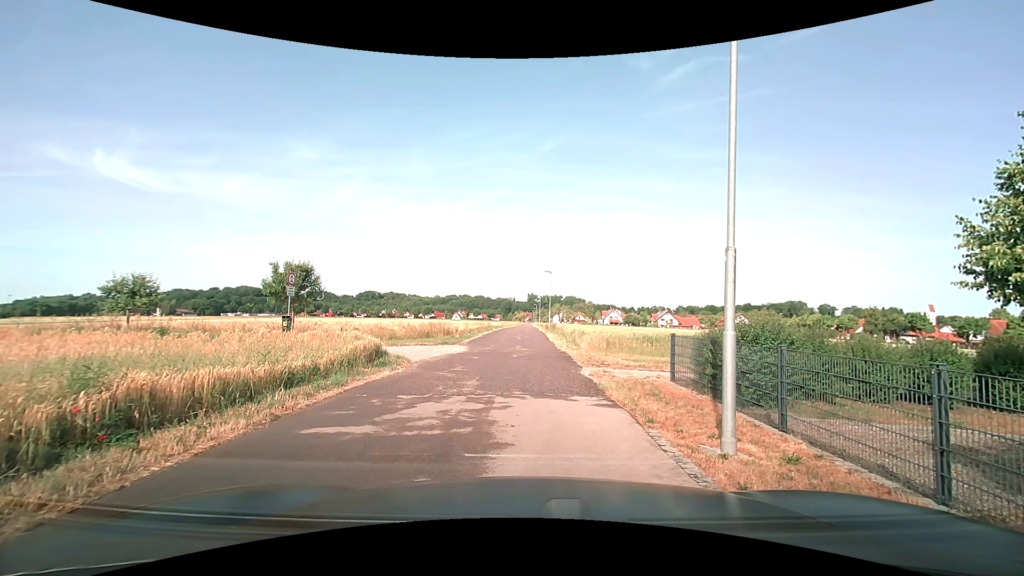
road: residential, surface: asphalt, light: Day
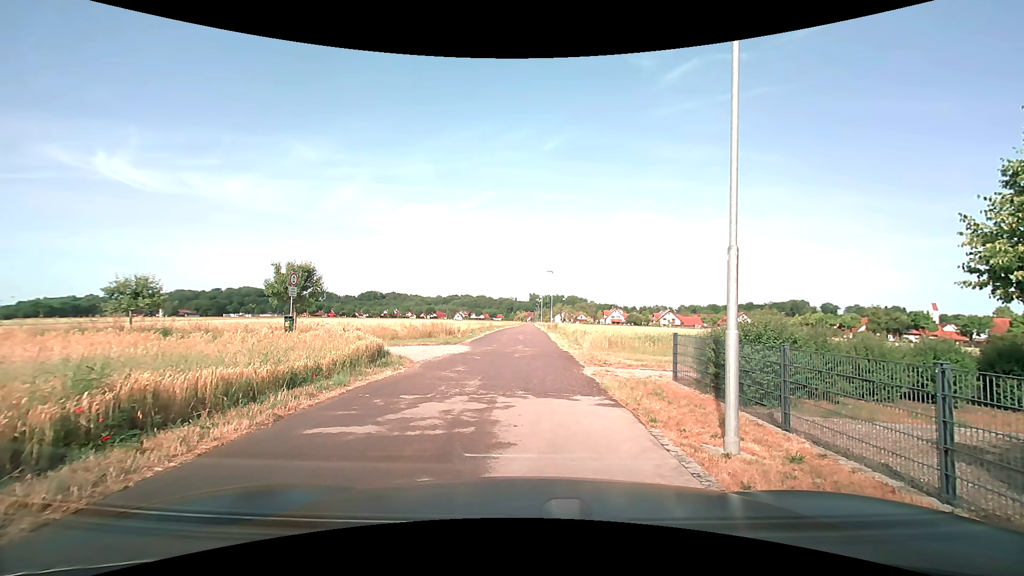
(0.0, 0.0) m; 0°
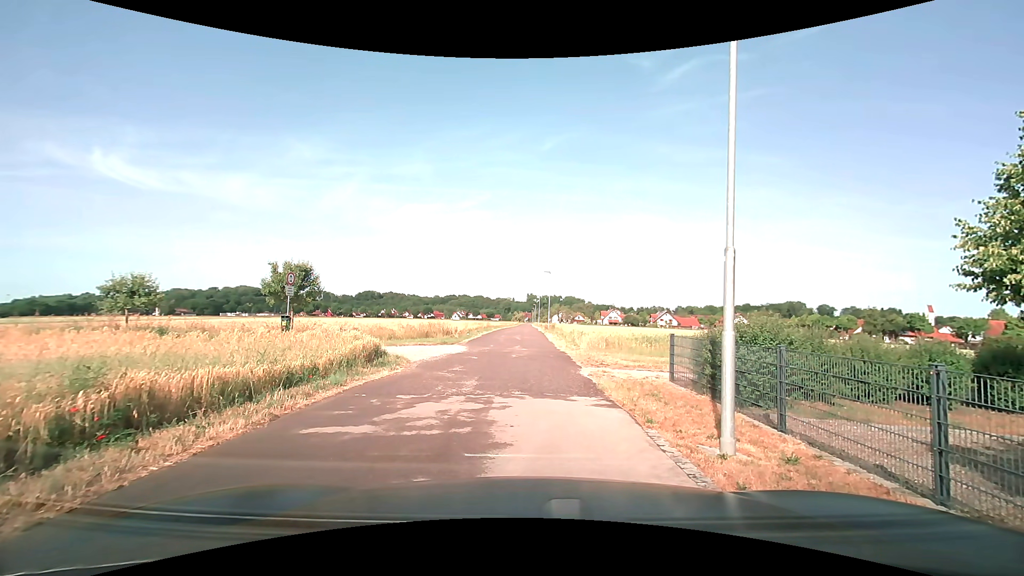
(0.0, 0.0) m; 0°
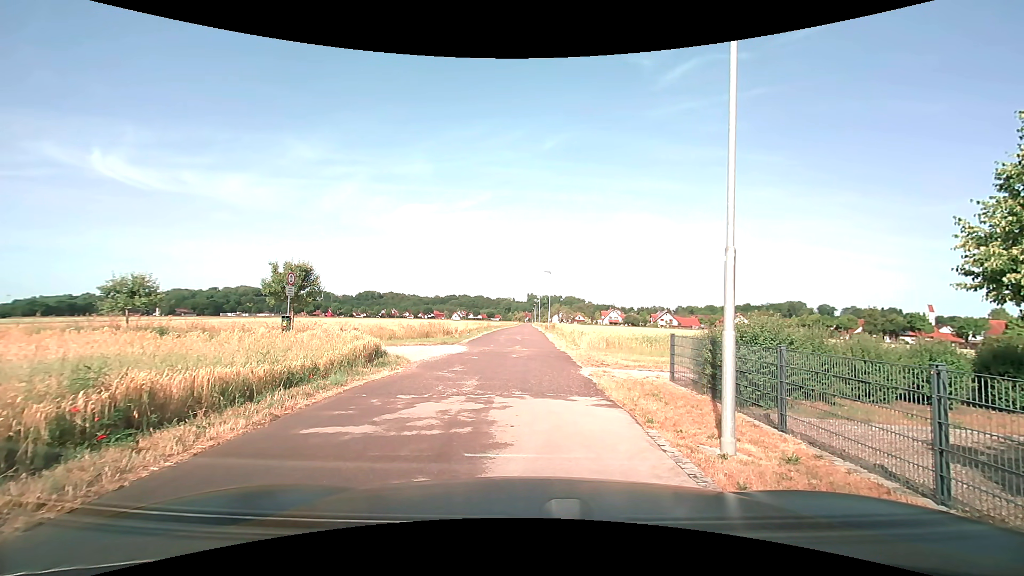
(0.0, 0.0) m; 0°
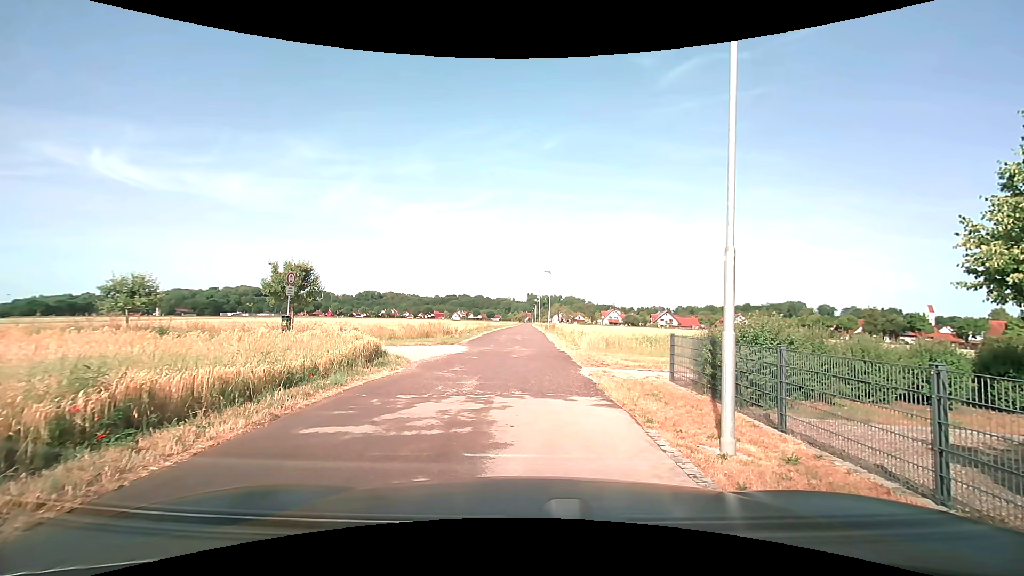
(0.0, 0.0) m; 0°
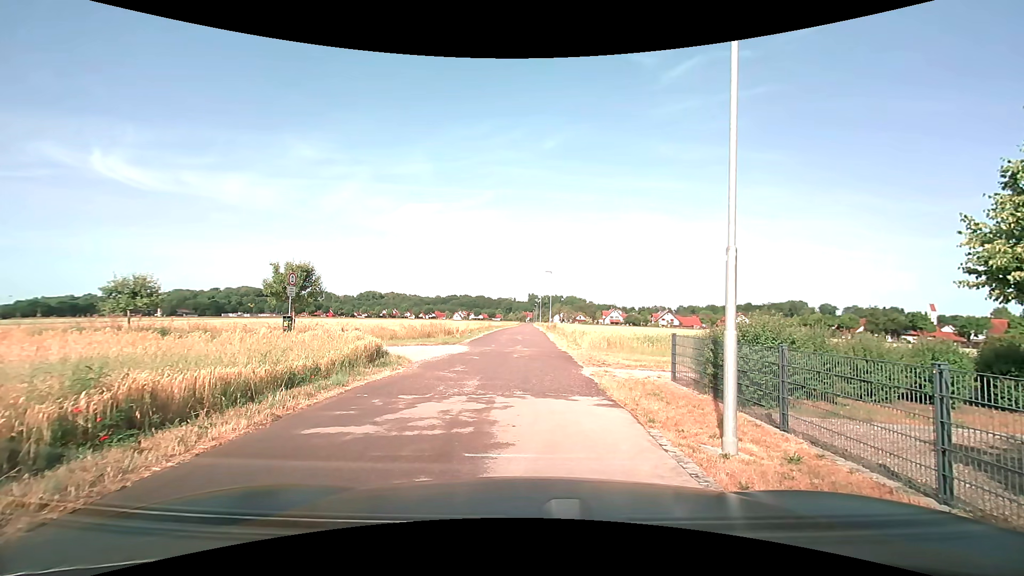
(0.0, 0.0) m; 0°
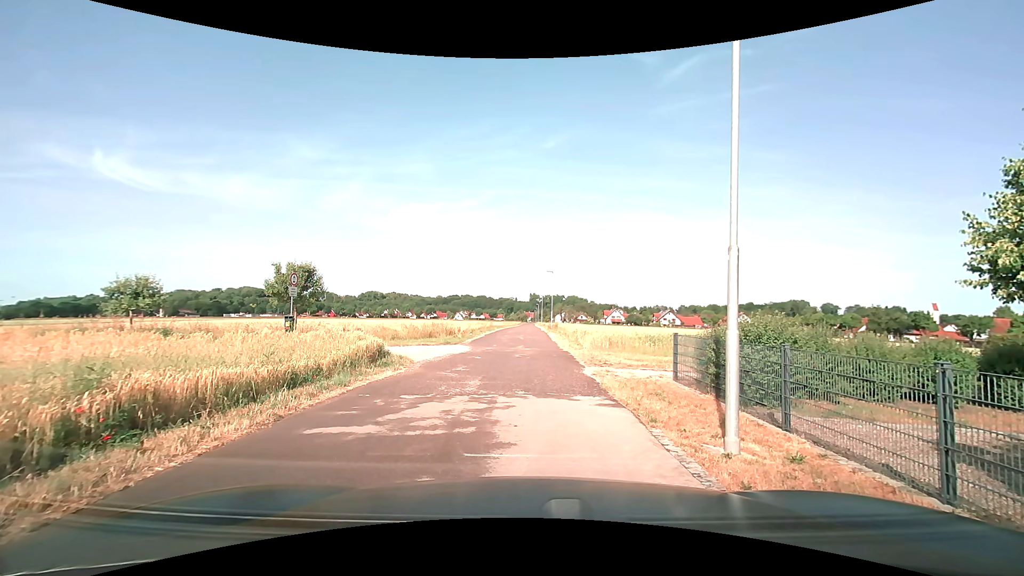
(0.0, 0.0) m; 0°
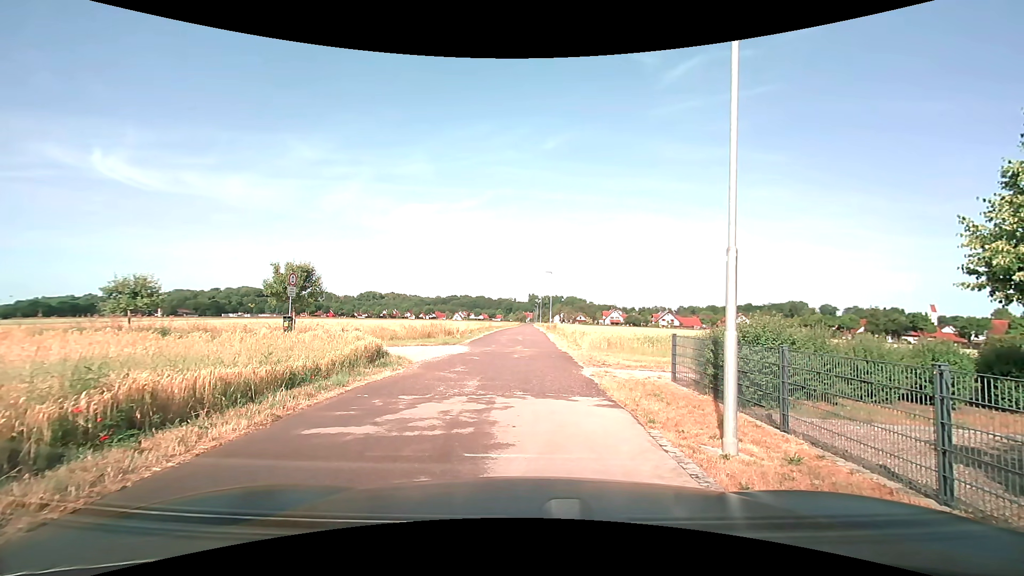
(0.0, 0.0) m; 0°
(0, +10) (0, +20) (0, +30) (0, +40) (0, +50) (0, +60) (+1, +70) (+1, +80) (+1, +90) (+1, +100) m
